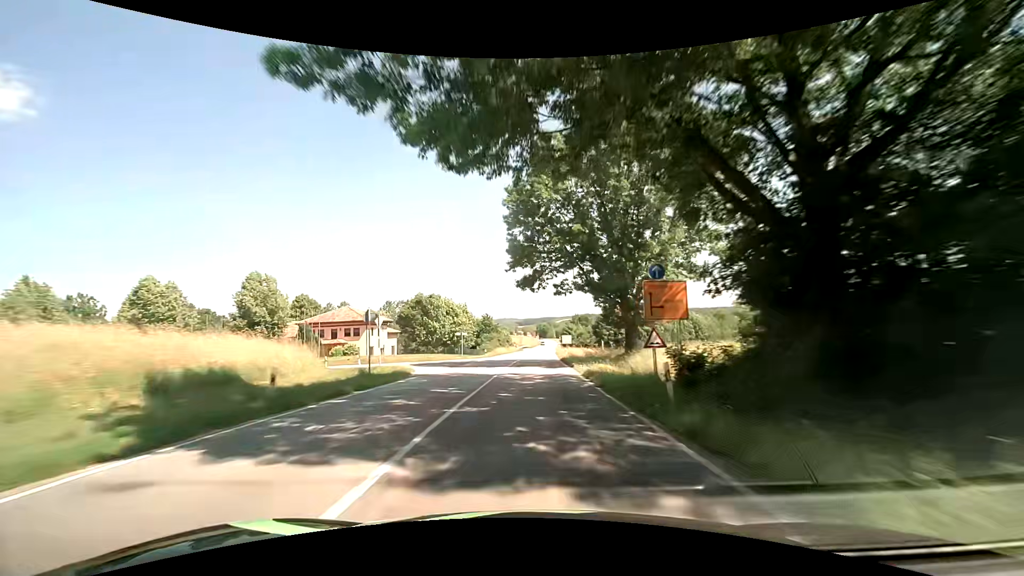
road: secondary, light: Day
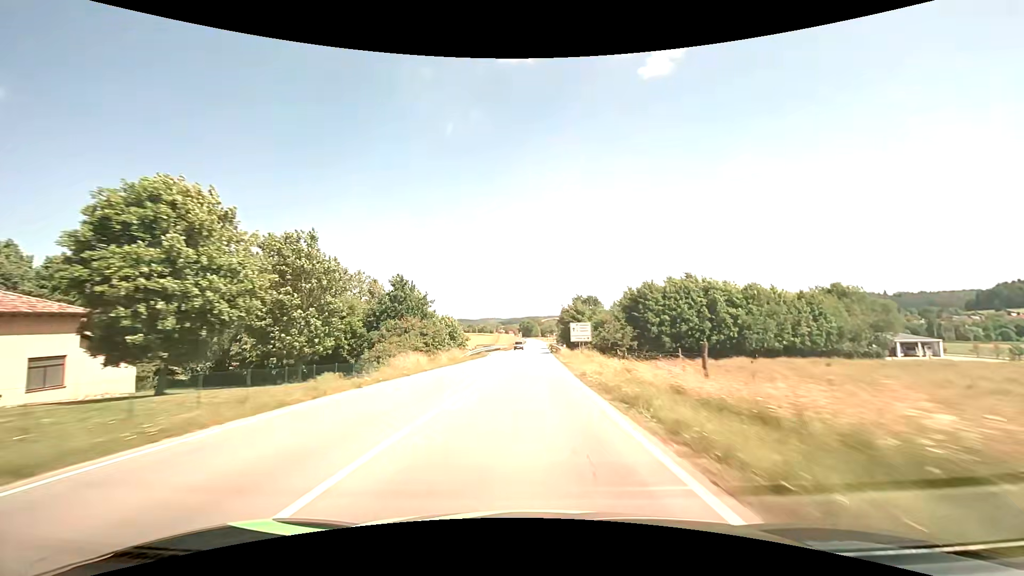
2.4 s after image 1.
(+1.2, +61.1) m; +2°
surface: asphalt
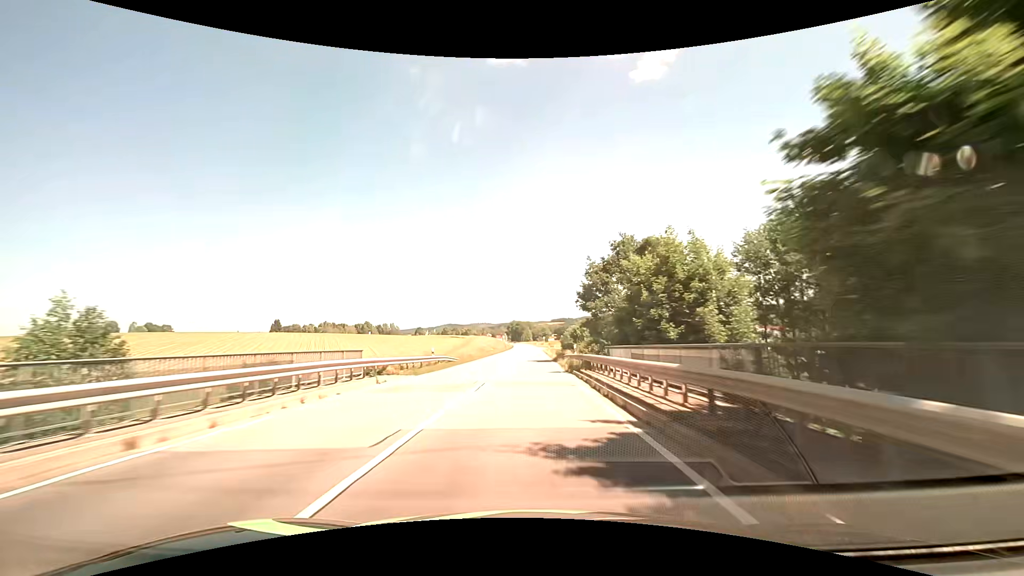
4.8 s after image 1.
(+0.6, +61.1) m; +1°
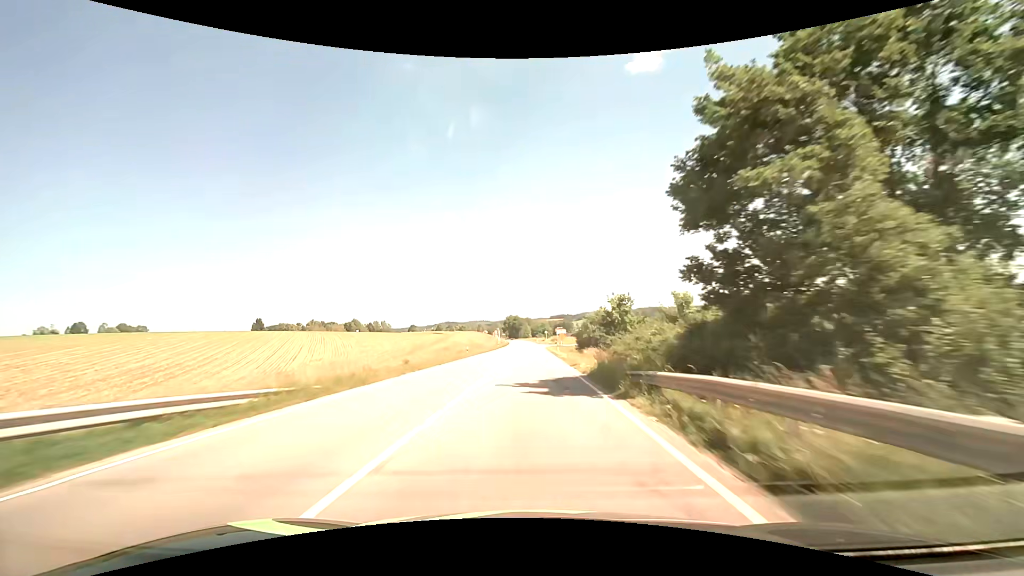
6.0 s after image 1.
(0.0, +30.2) m; 0°
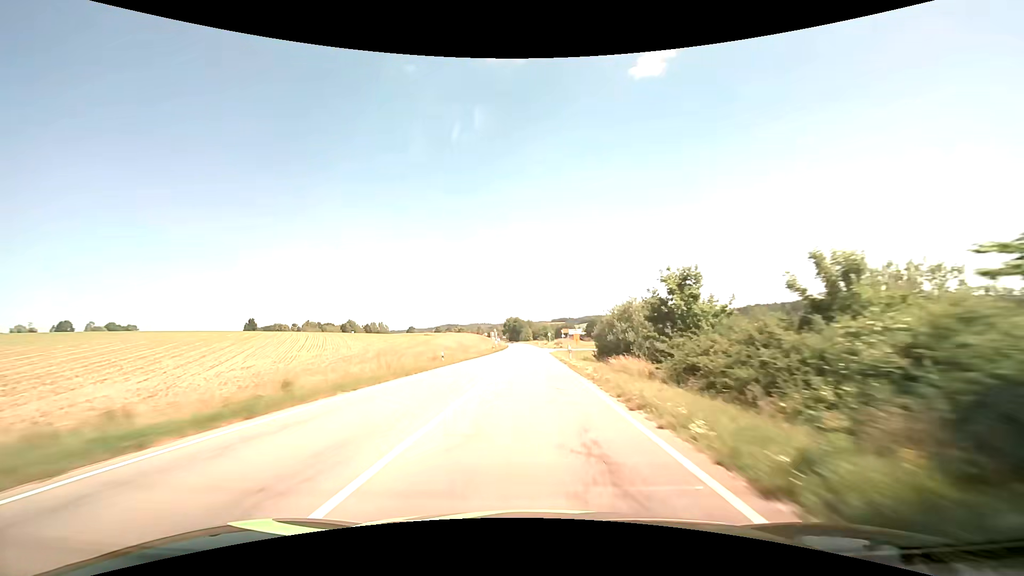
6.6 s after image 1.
(-0.1, +15.0) m; 0°
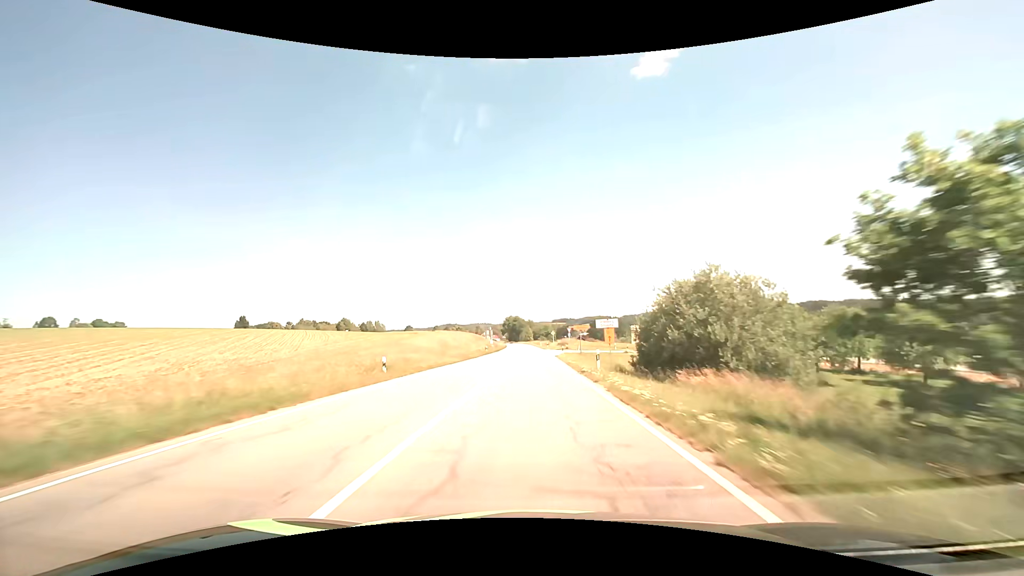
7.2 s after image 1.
(-0.1, +14.9) m; 0°
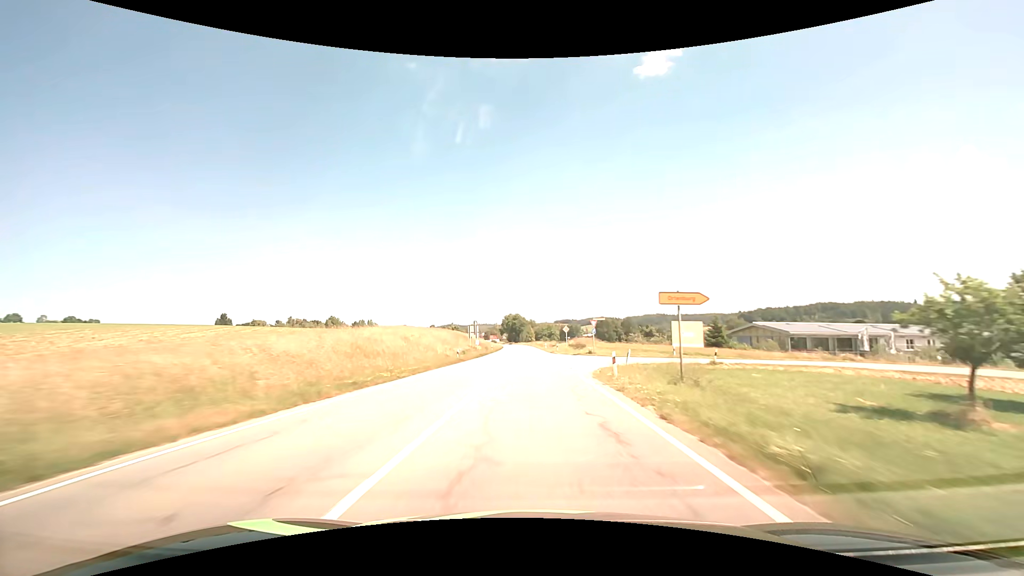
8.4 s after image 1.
(-0.1, +29.5) m; 0°
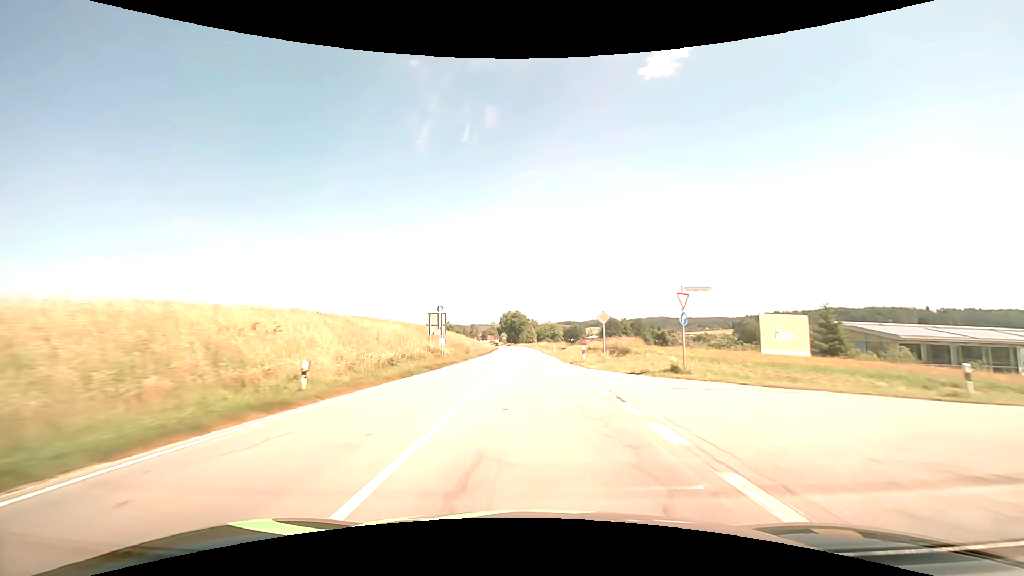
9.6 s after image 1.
(-0.1, +29.1) m; 0°
(0, +10) (0, +20) (0, +30) (0, +40) (0, +50) (0, +60) (-1, +70) (-1, +80) (-1, +90) (-2, +100) m
